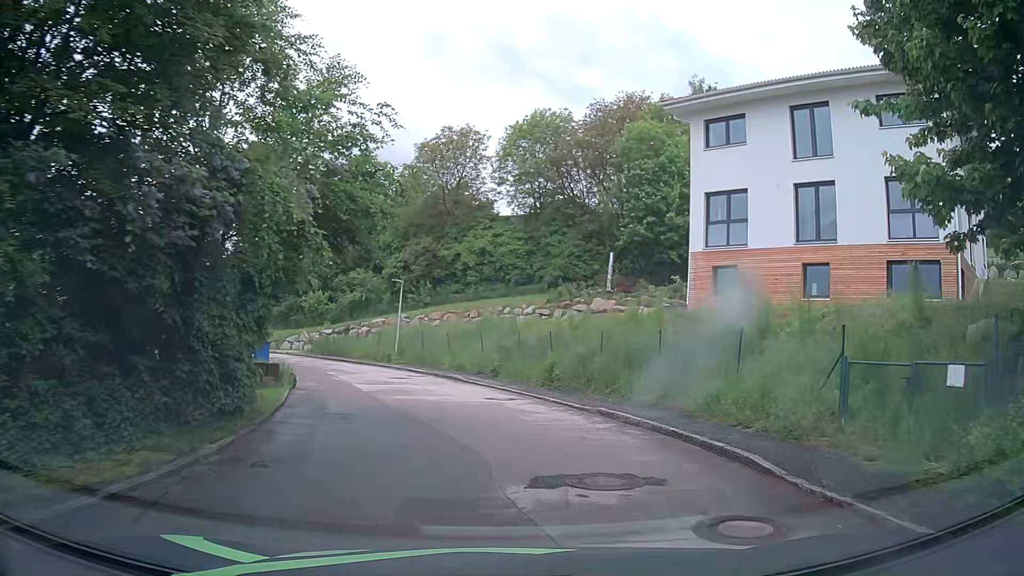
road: residential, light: Day
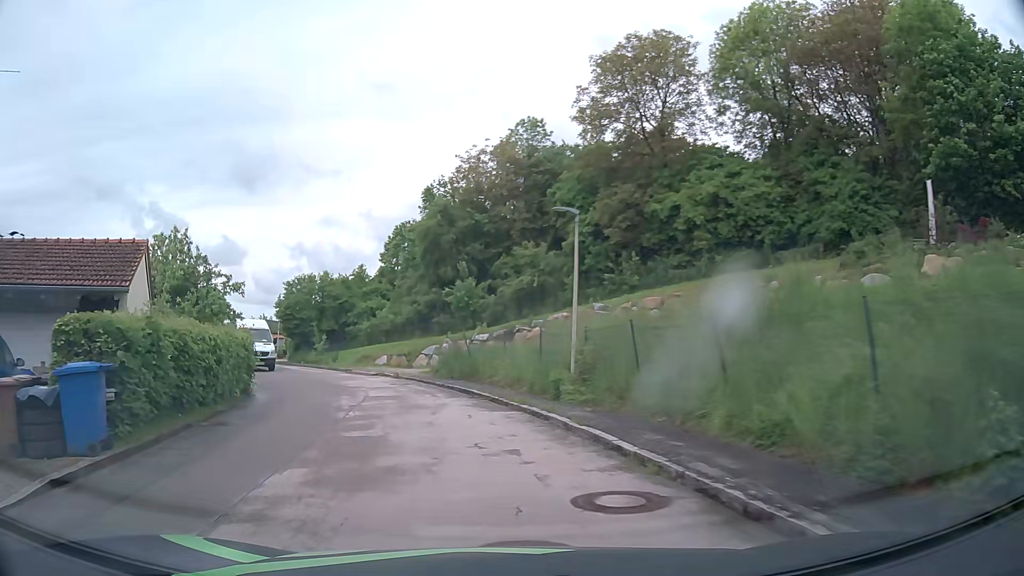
(-1.9, +19.9) m; -17°
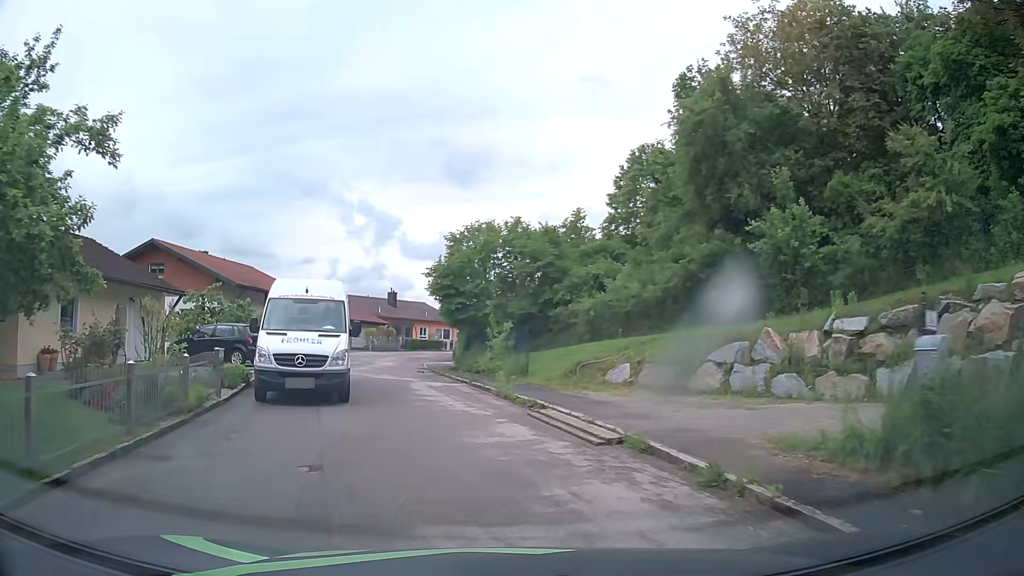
(-3.7, +20.3) m; -19°
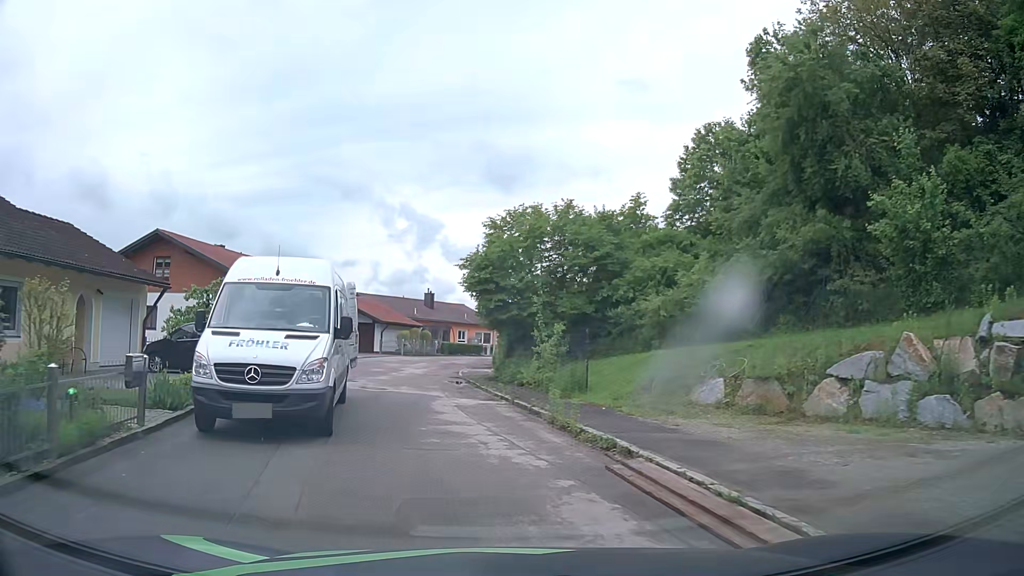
(-0.2, +4.6) m; -4°
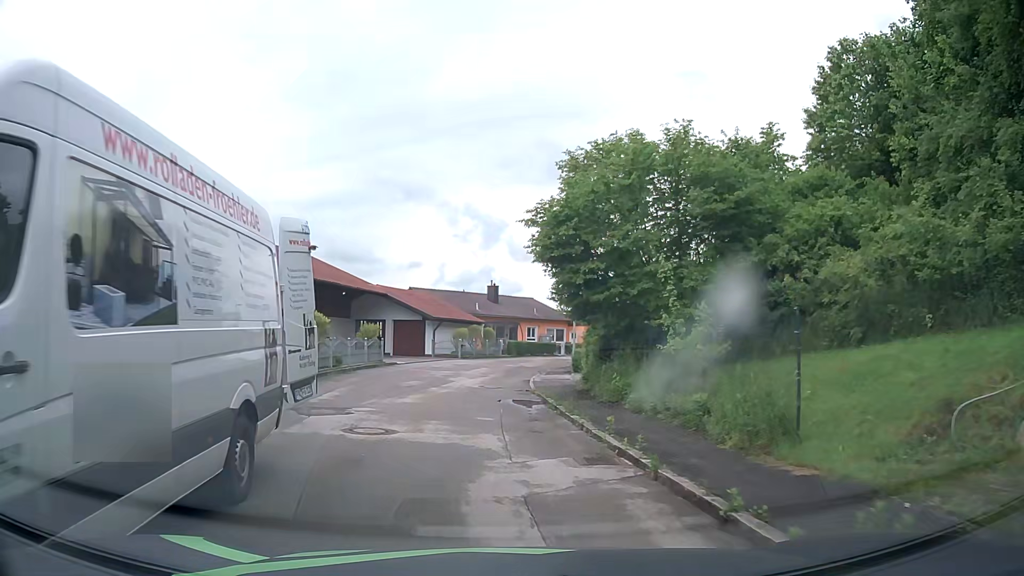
(-0.4, +8.4) m; -5°
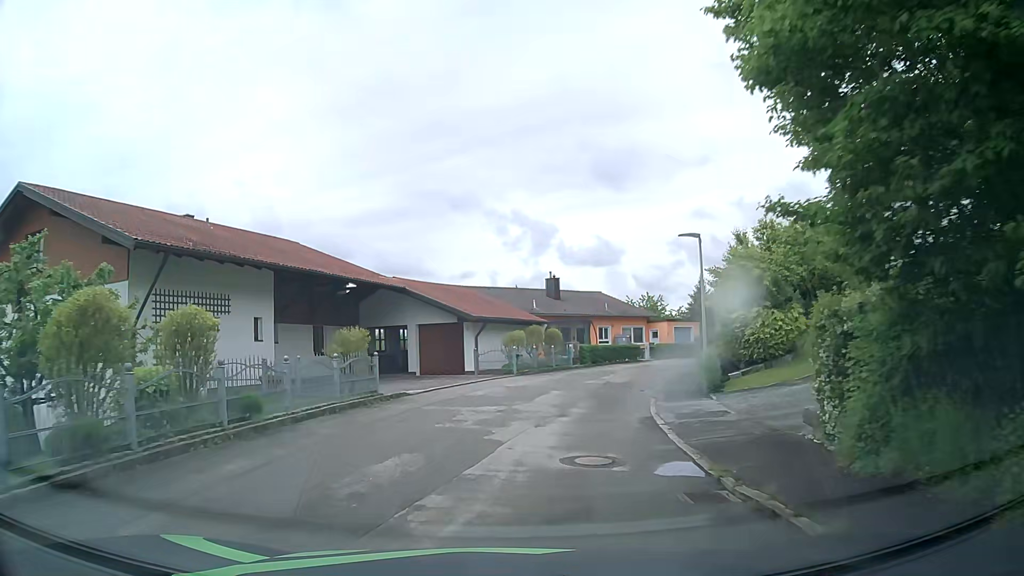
(-0.7, +12.4) m; -5°
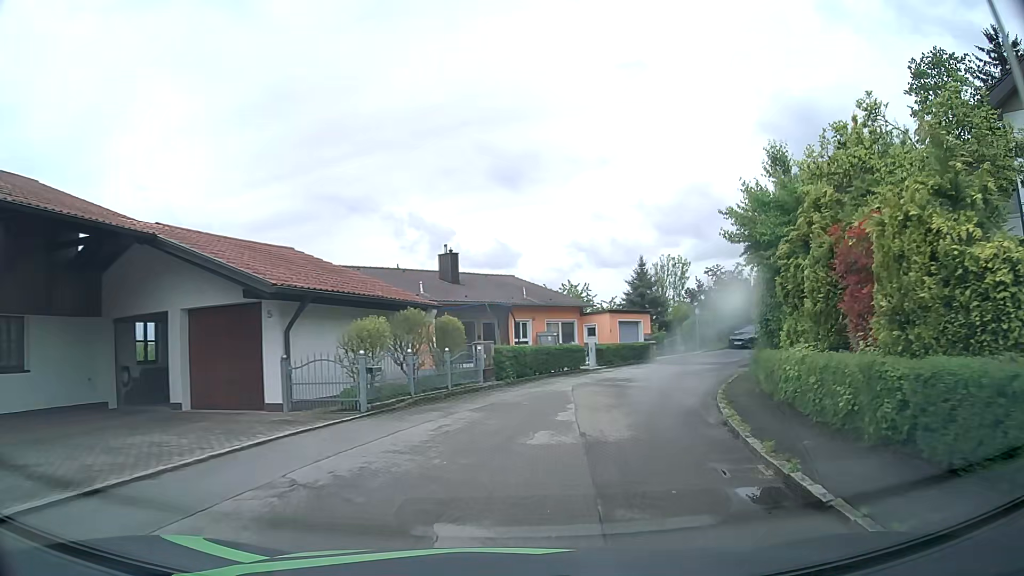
(+0.7, +14.8) m; +8°
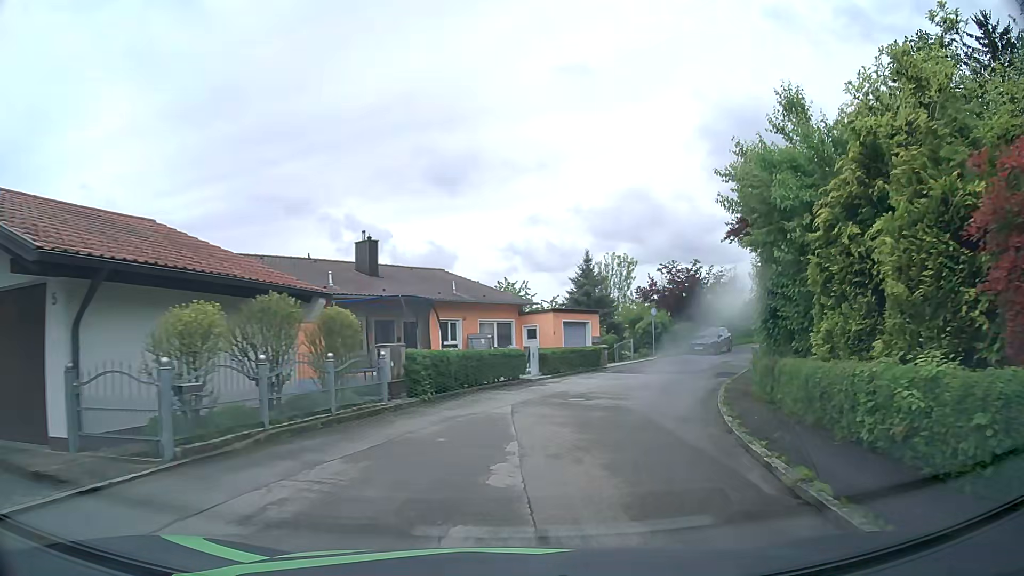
(+0.2, +5.2) m; +5°
(+1, +10) (+4, +19) (+8, +28) (+14, +37) (+20, +44) (+28, +51) (+36, +57) (+44, +62) (+53, +67) (+62, +71) m
